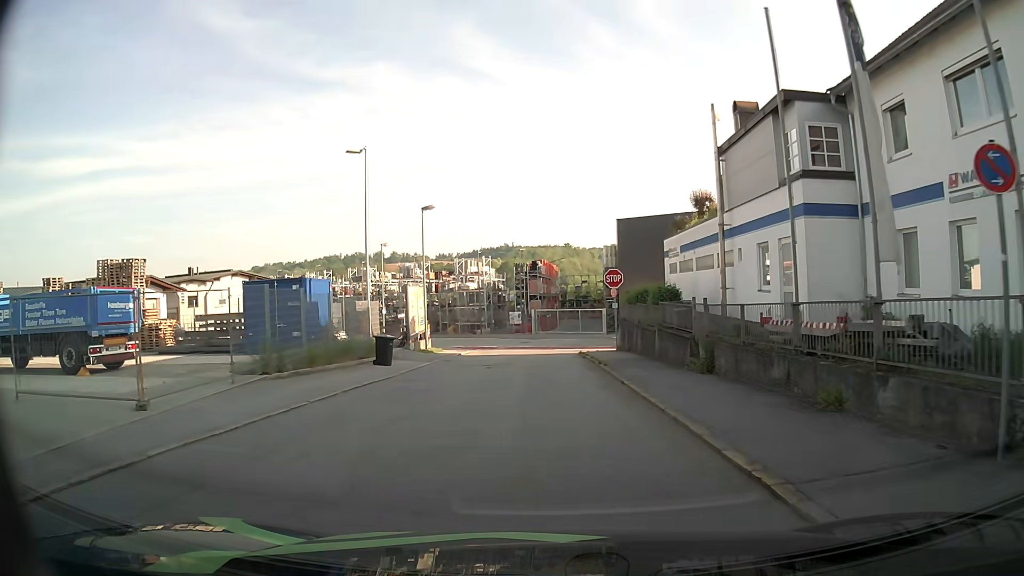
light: Day
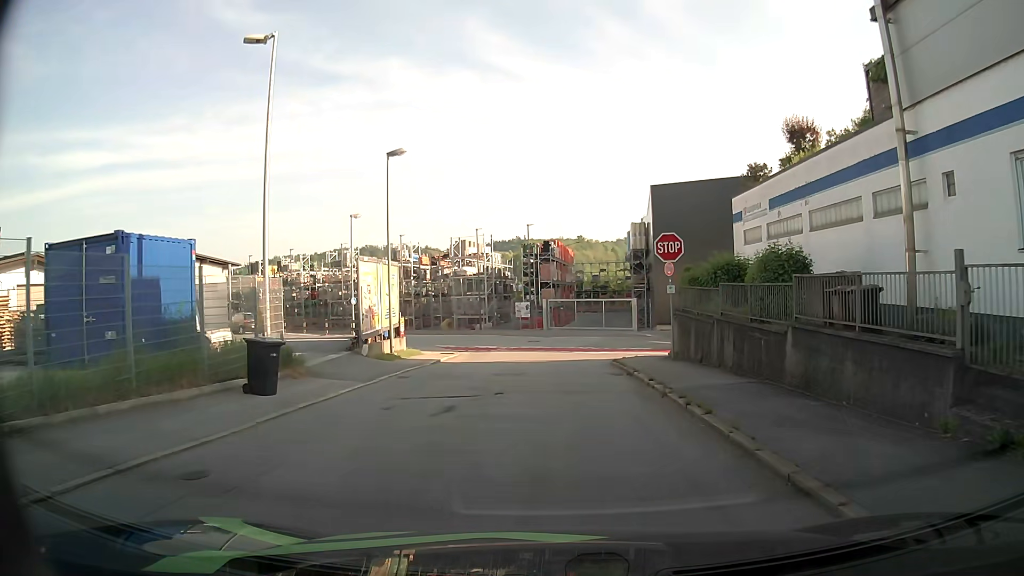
(-0.2, +11.6) m; -2°
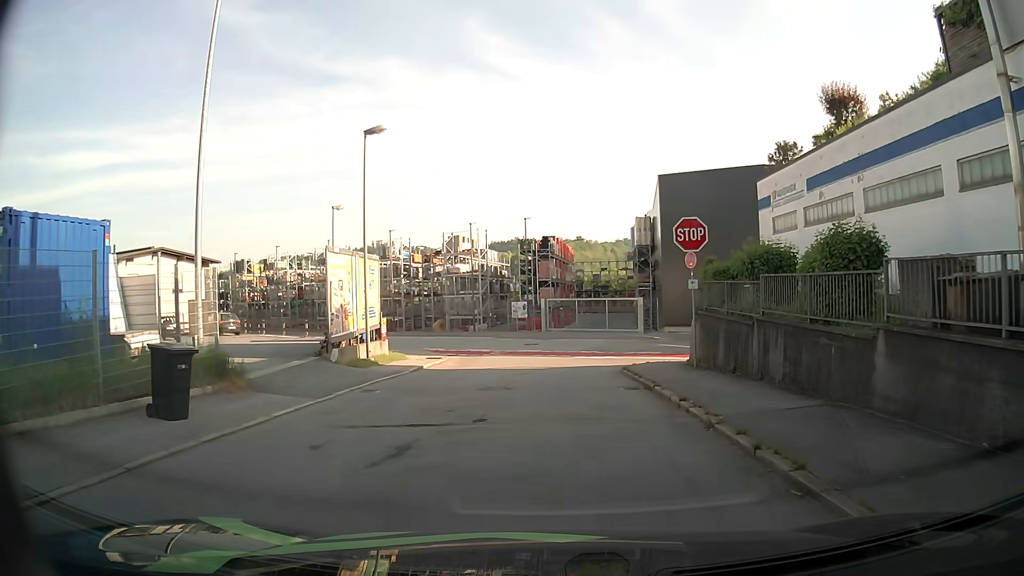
(0.0, +3.4) m; 0°
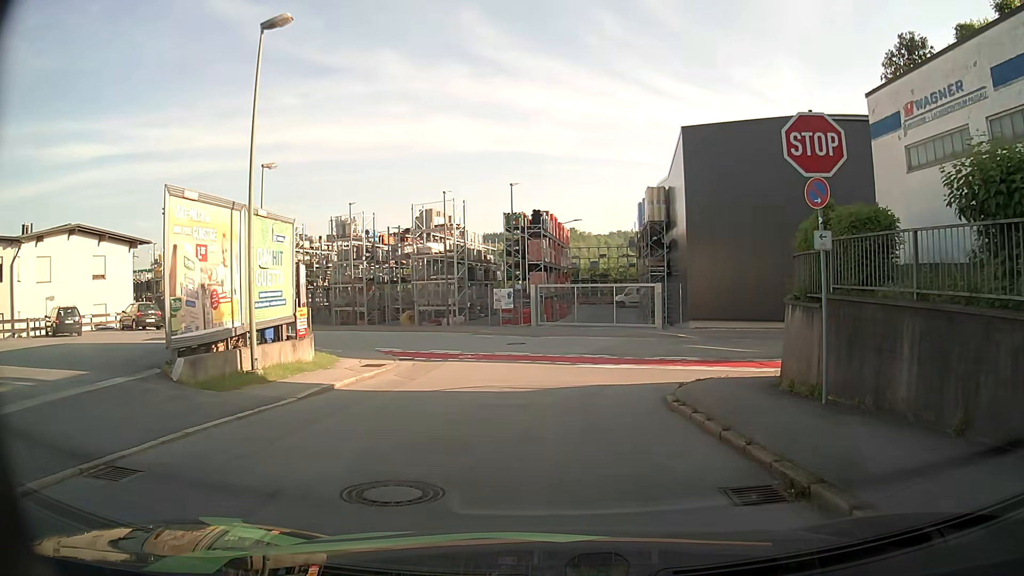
(+0.2, +9.0) m; 0°
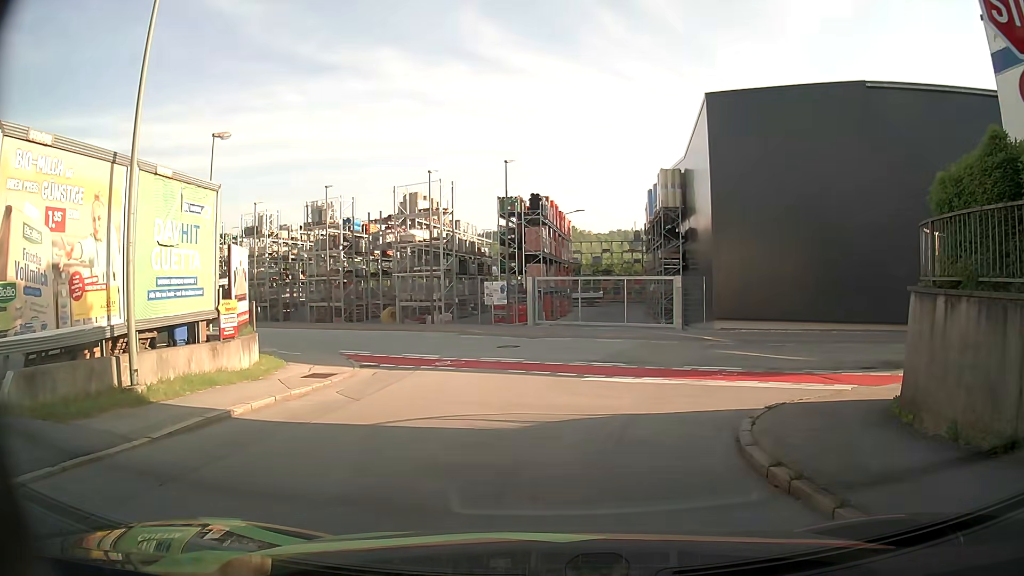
(+0.1, +4.7) m; -1°
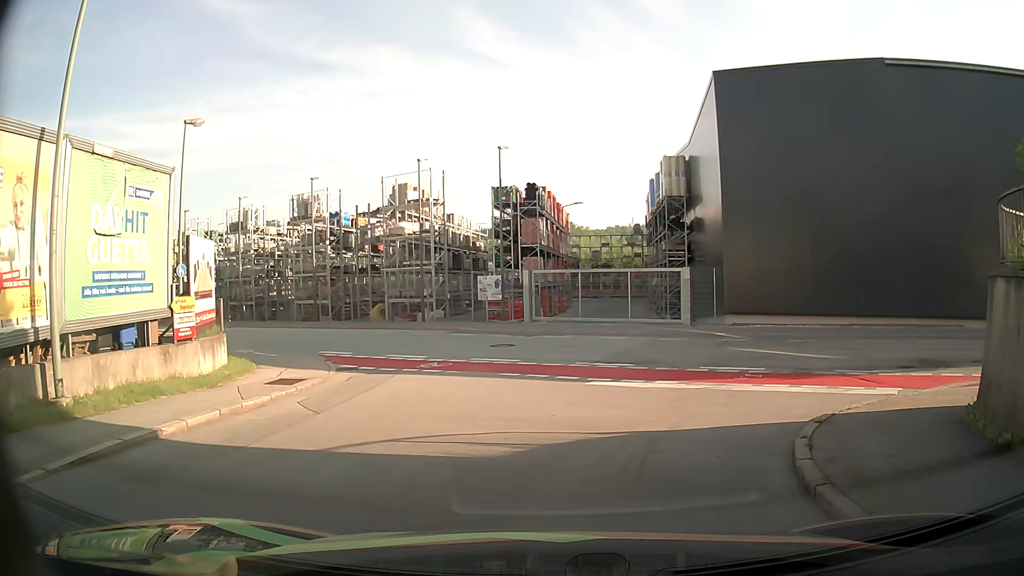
(+0.1, +2.0) m; +2°
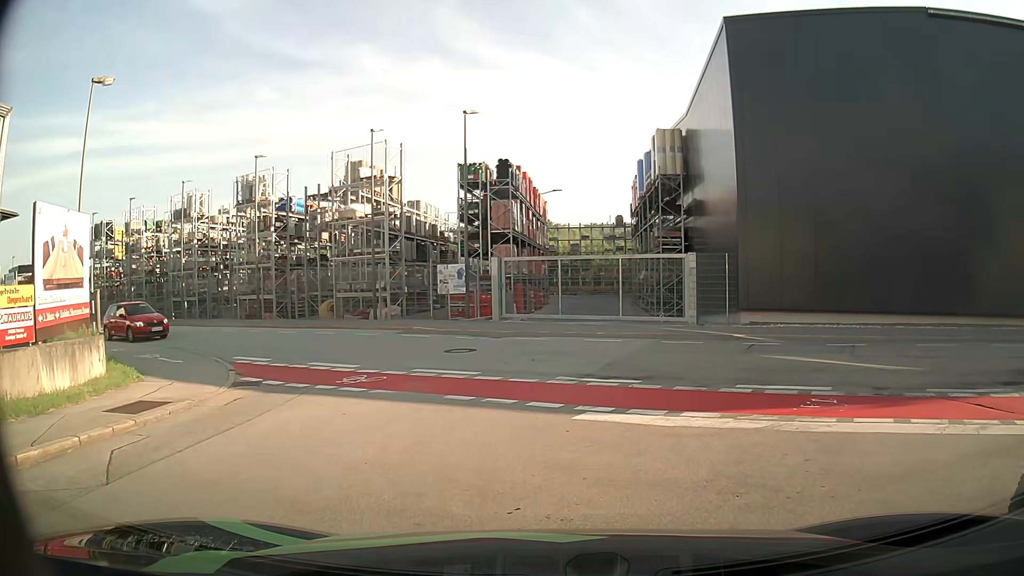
(+0.1, +4.6) m; +3°
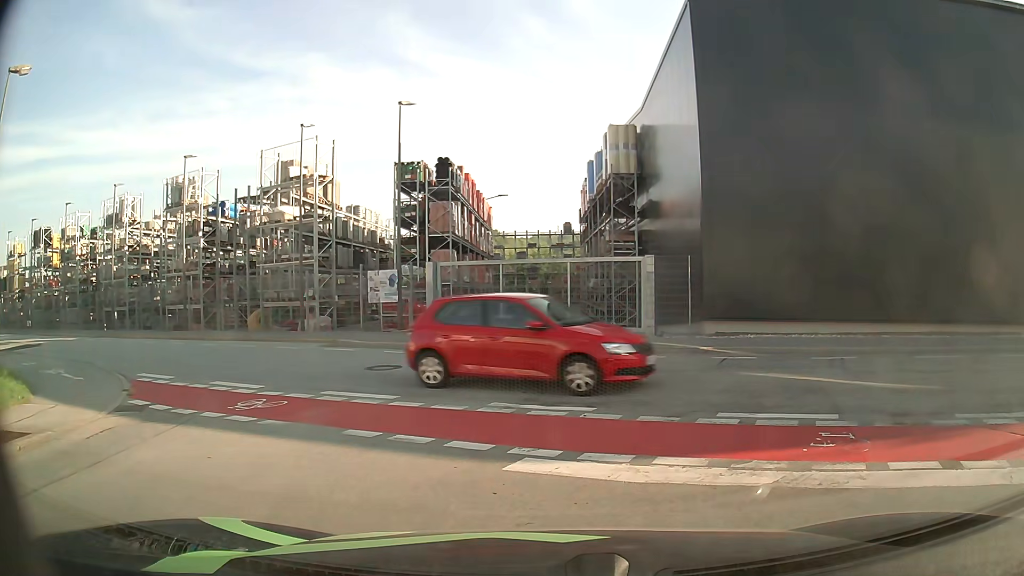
(0.0, +2.2) m; +4°
(+4, +8) (+14, +7) (+23, +4) (+32, +1) (+42, -2) (+52, -4) (+62, -5) (+72, -5) (+82, -5) (+92, -4) m
